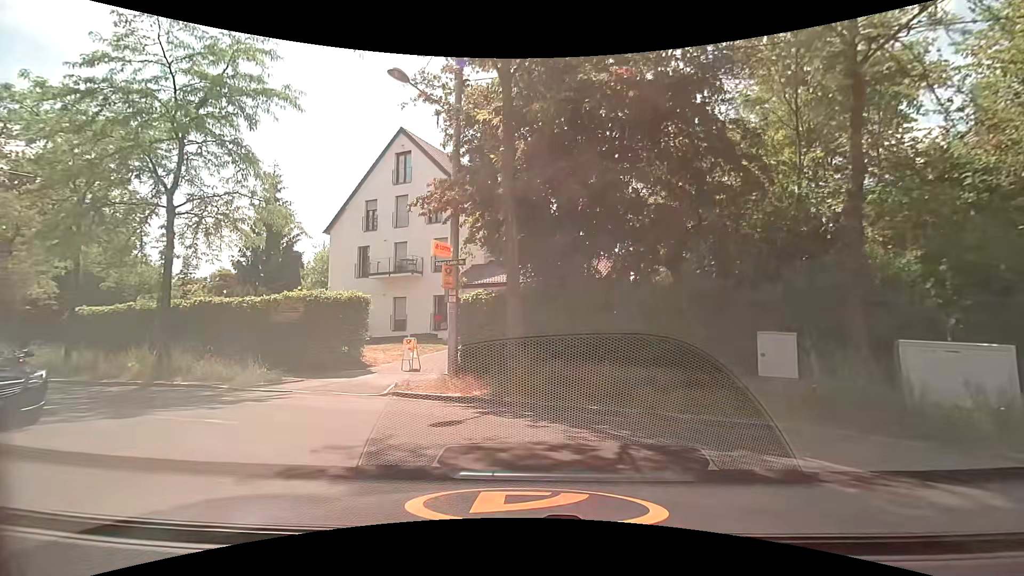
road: residential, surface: asphalt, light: Day
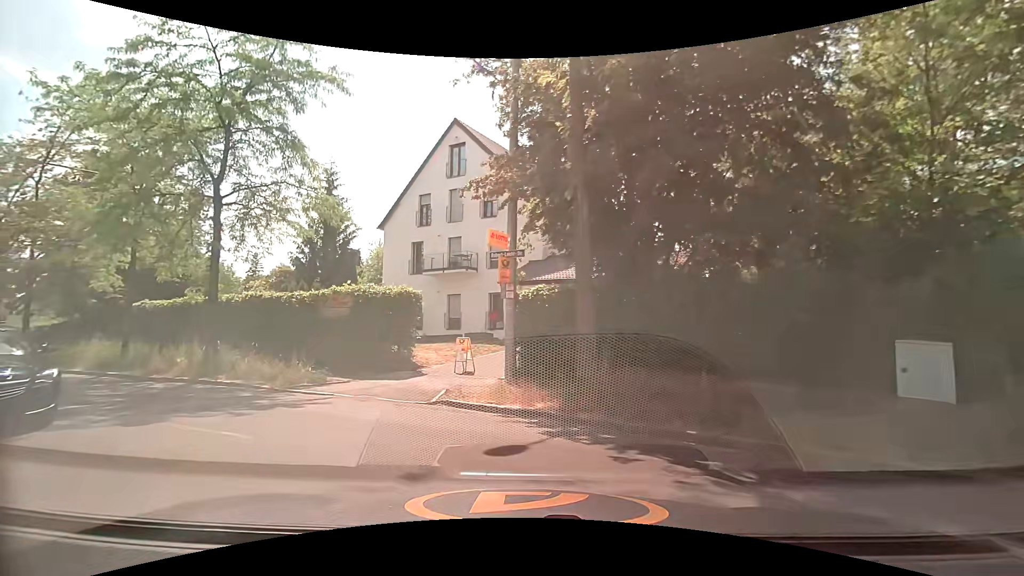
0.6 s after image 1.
(-0.1, +1.7) m; -8°
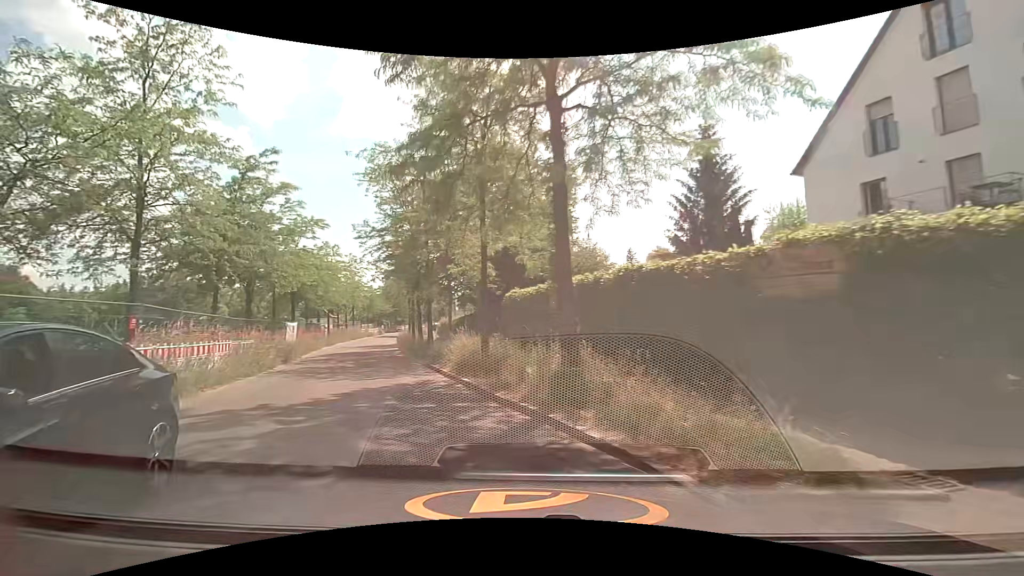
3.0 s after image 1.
(-2.9, +8.6) m; -39°
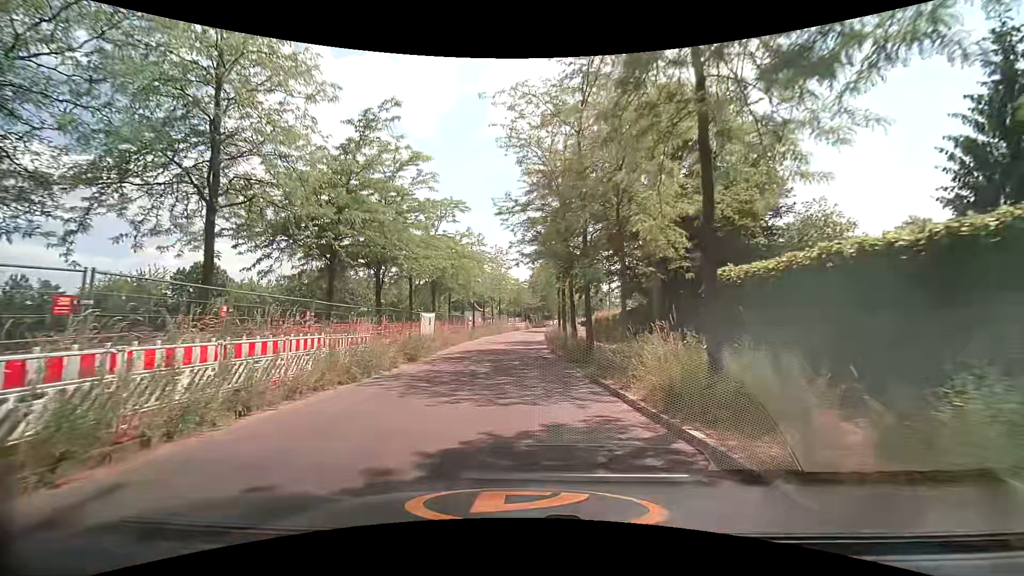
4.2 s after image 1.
(-1.3, +6.5) m; -18°
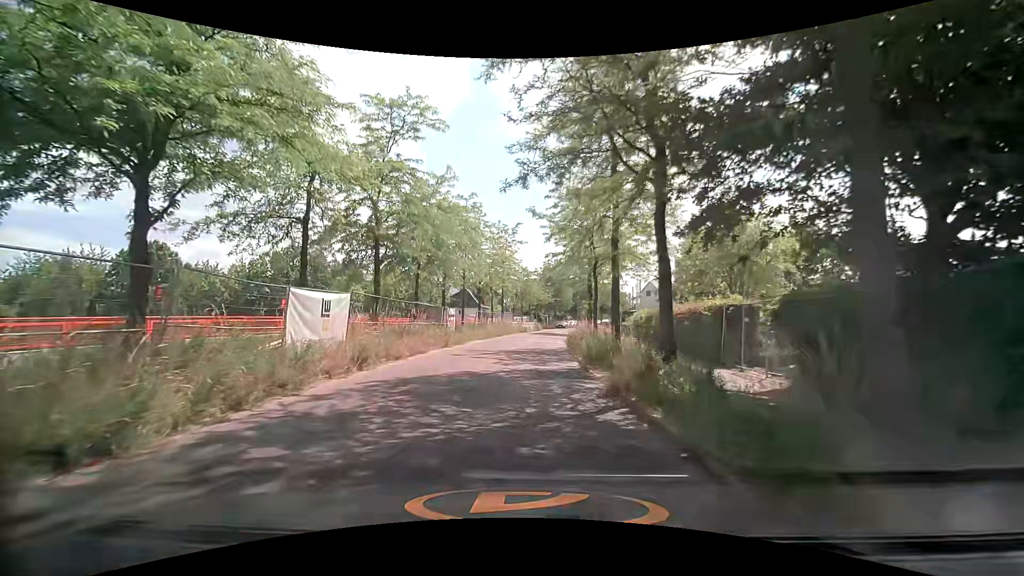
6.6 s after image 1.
(-0.1, +15.9) m; -1°
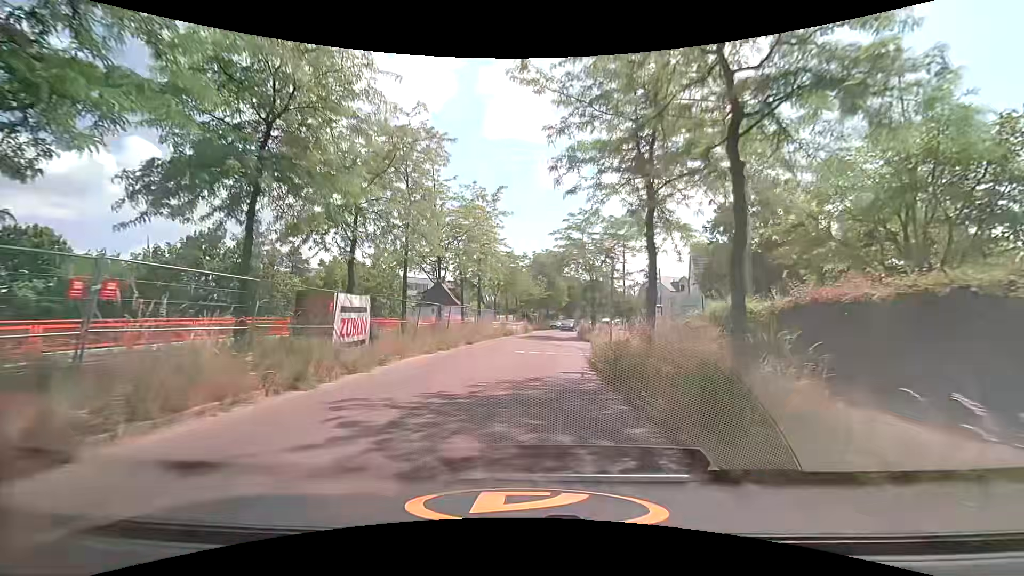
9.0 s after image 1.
(+0.2, +15.5) m; +1°
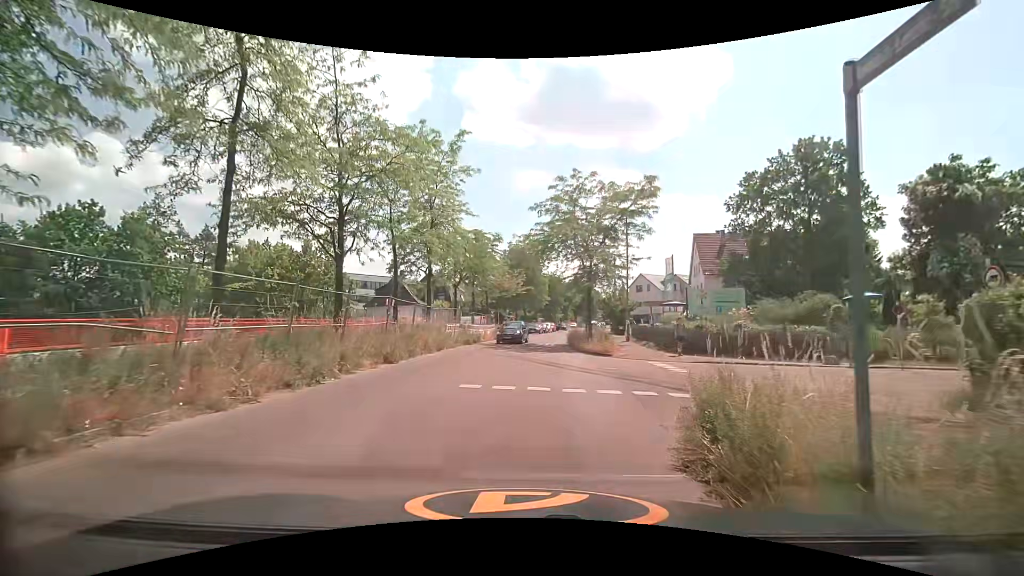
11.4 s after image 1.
(+0.3, +12.3) m; +4°
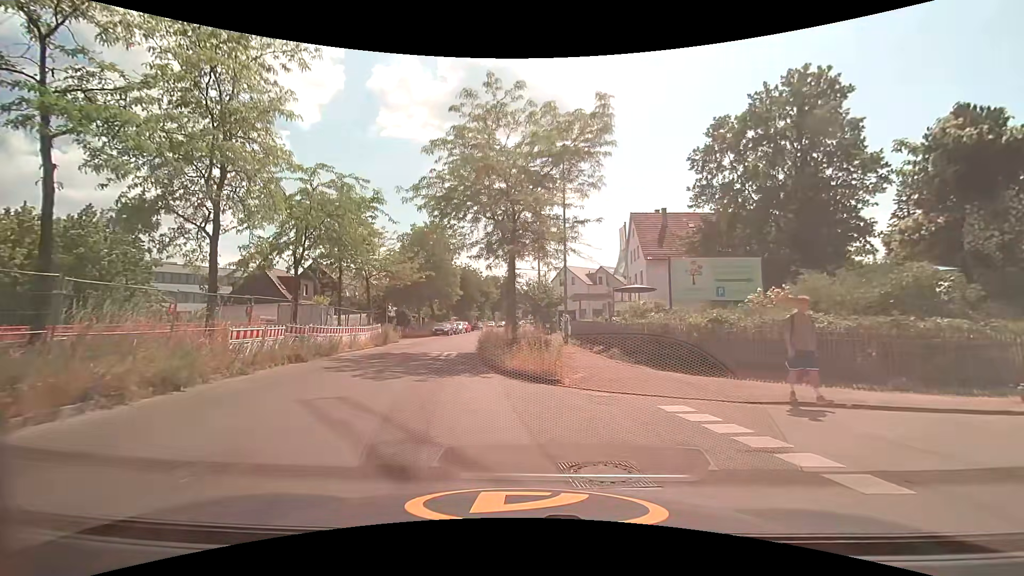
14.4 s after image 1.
(+0.8, +12.4) m; +7°
